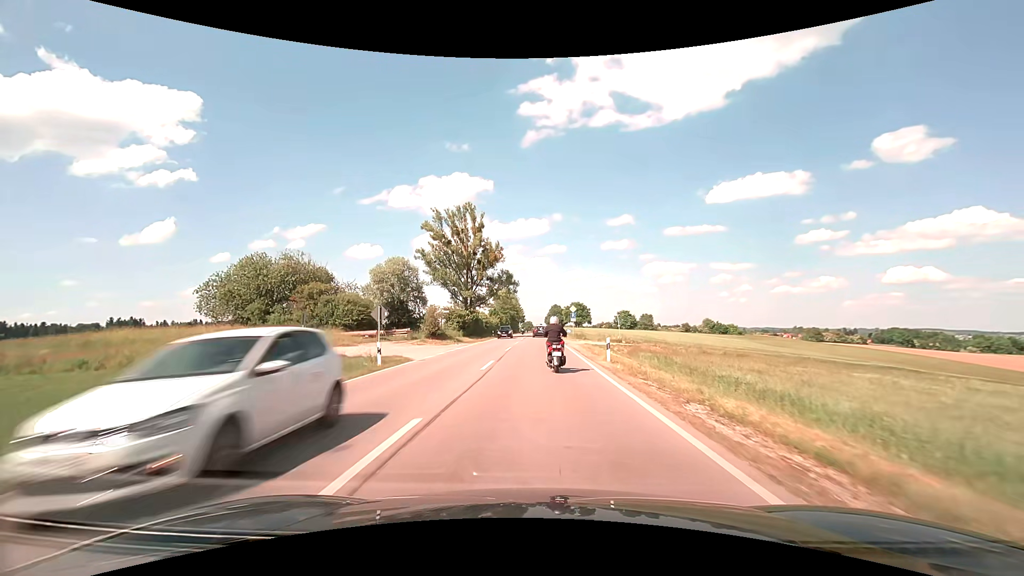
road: secondary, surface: asphalt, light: Day
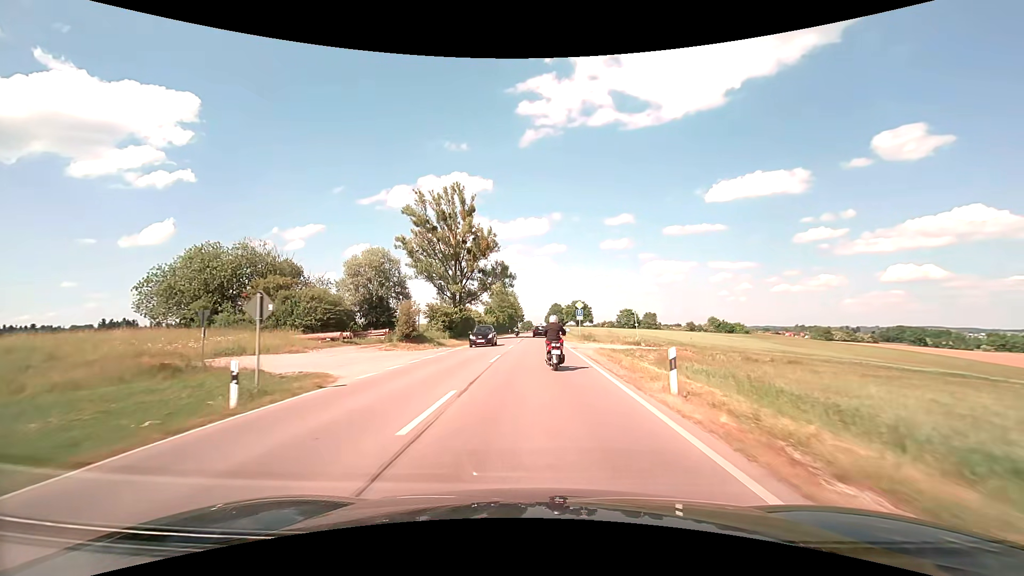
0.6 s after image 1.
(0.0, +9.2) m; 0°
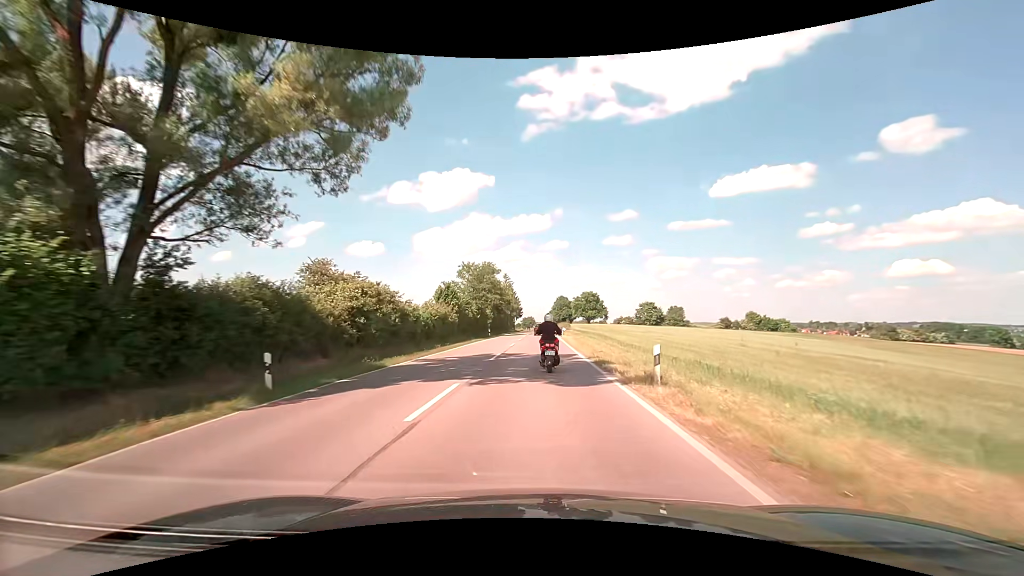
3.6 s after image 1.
(+0.2, +47.4) m; 0°
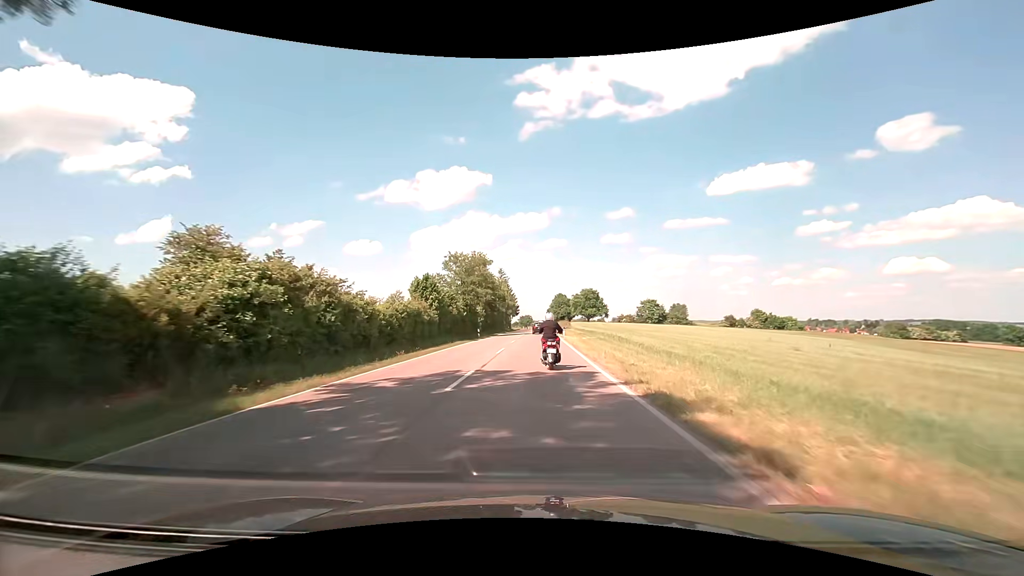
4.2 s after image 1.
(0.0, +8.8) m; +1°
(0, +10) (0, +20) (0, +30) (0, +40) (0, +50) (0, +60) (0, +70) (0, +80) (0, +90) (0, +100) m
